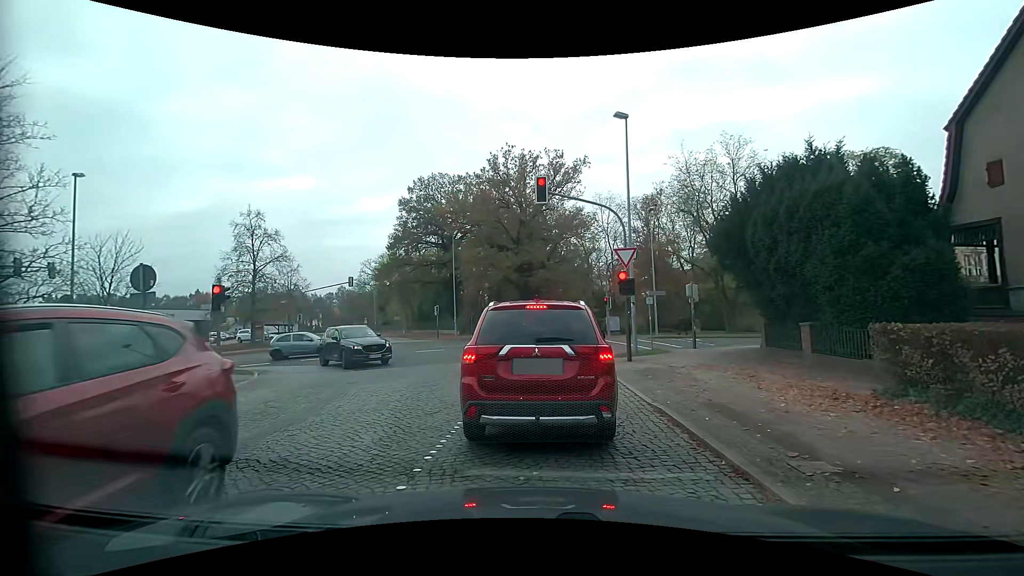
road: residential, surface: sett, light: Day
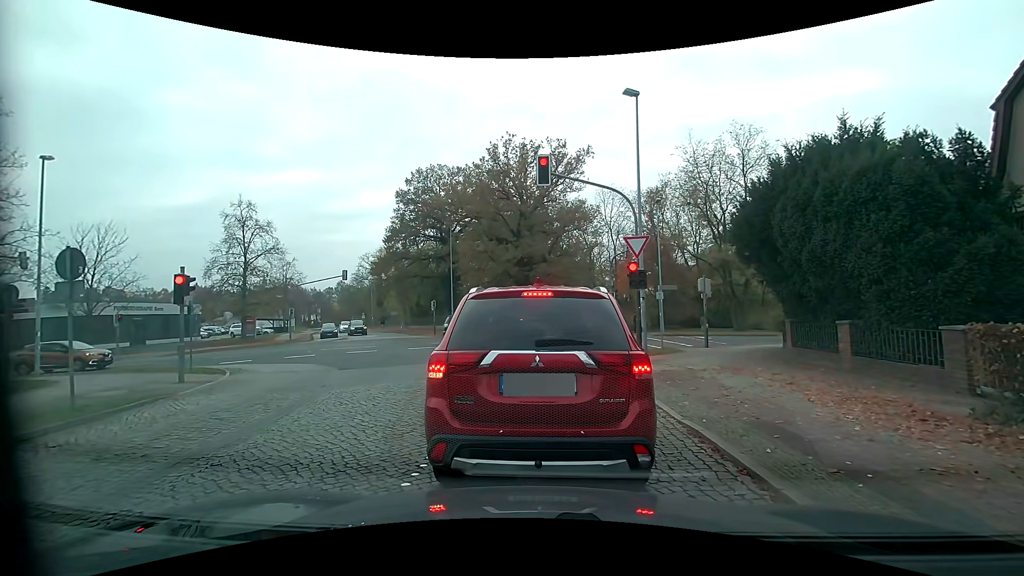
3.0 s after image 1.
(0.0, +1.7) m; 0°
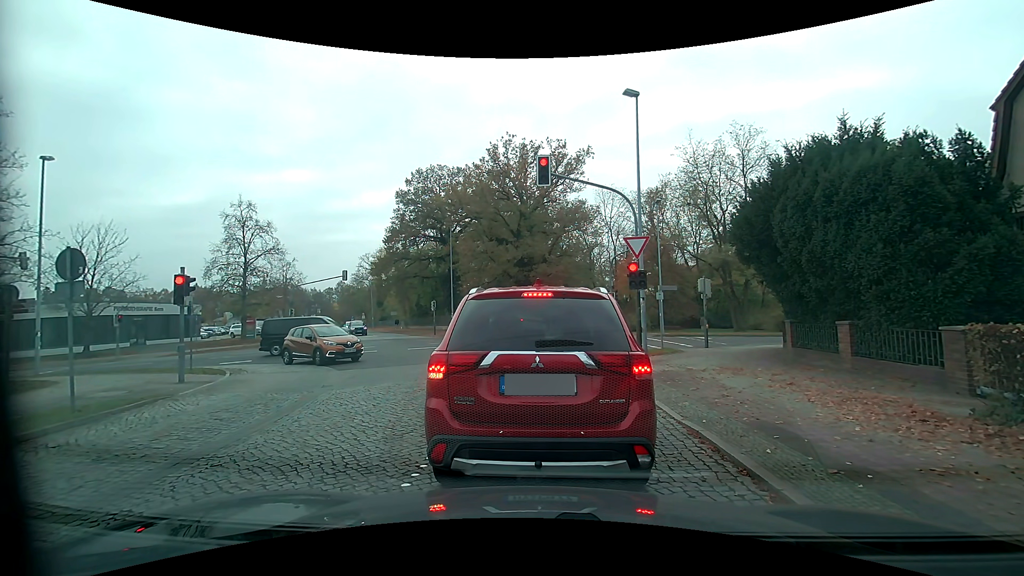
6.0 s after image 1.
(0.0, +0.1) m; 0°
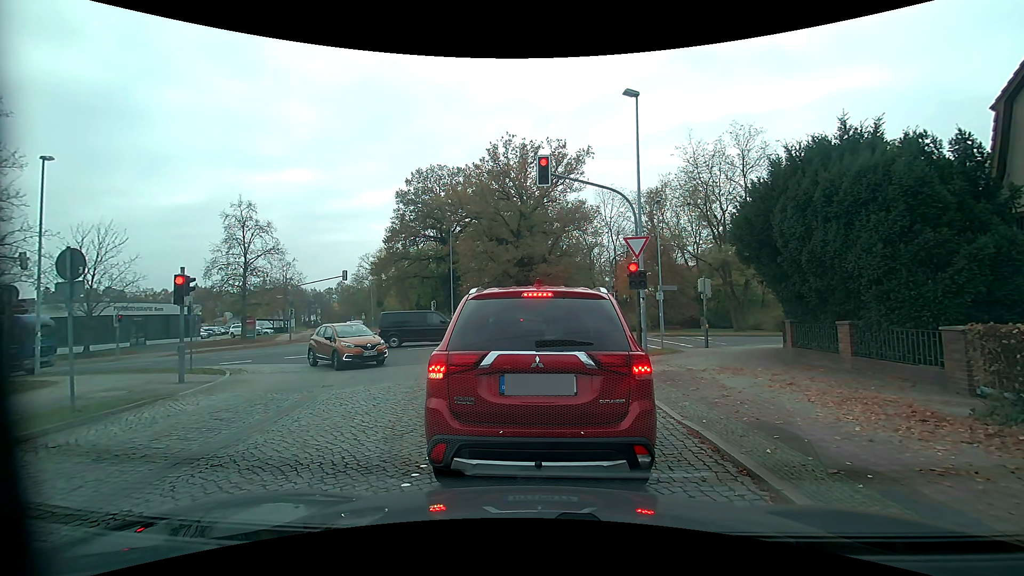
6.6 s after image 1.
(0.0, 0.0) m; 0°
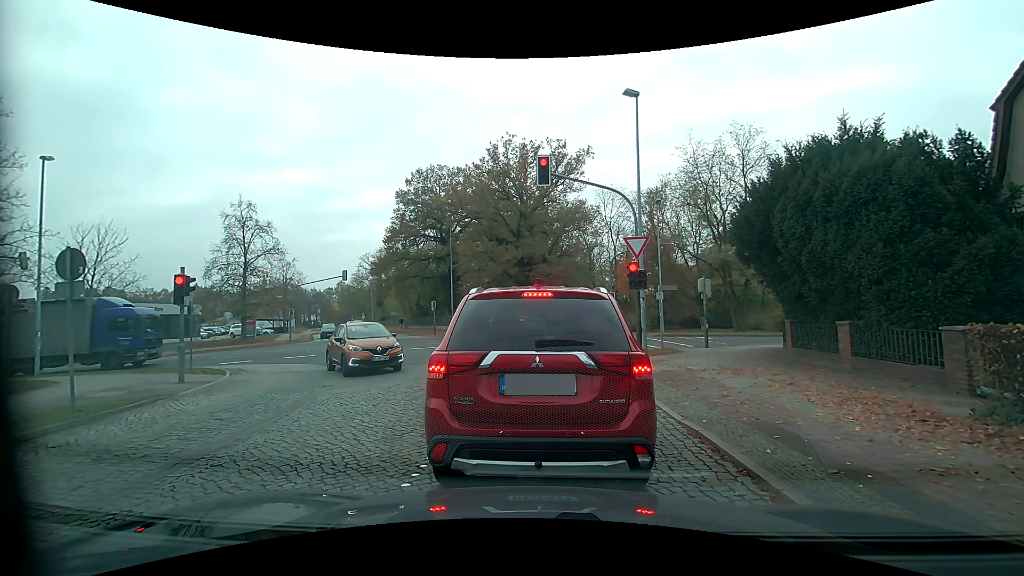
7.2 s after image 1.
(0.0, 0.0) m; 0°
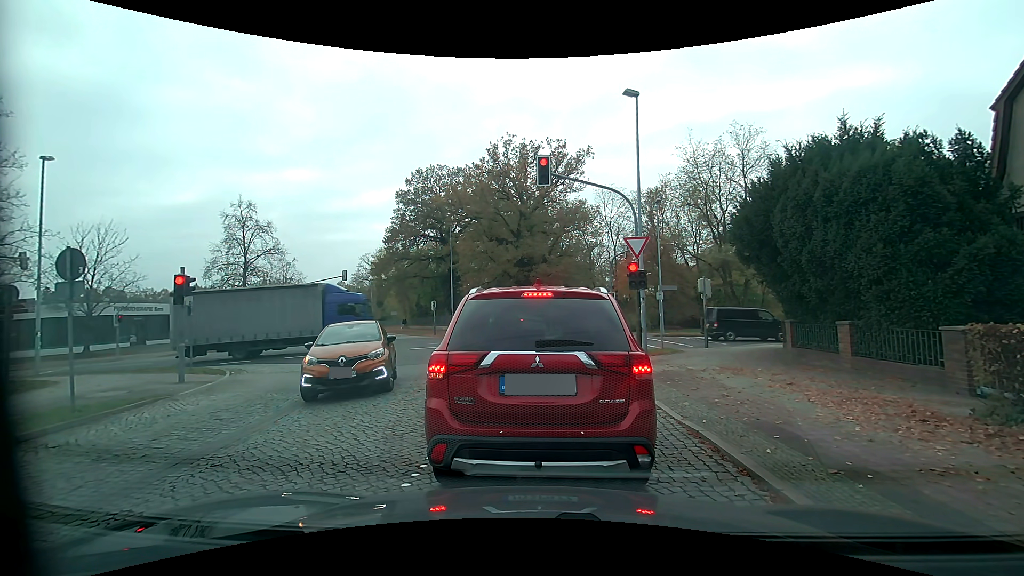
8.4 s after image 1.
(0.0, 0.0) m; 0°
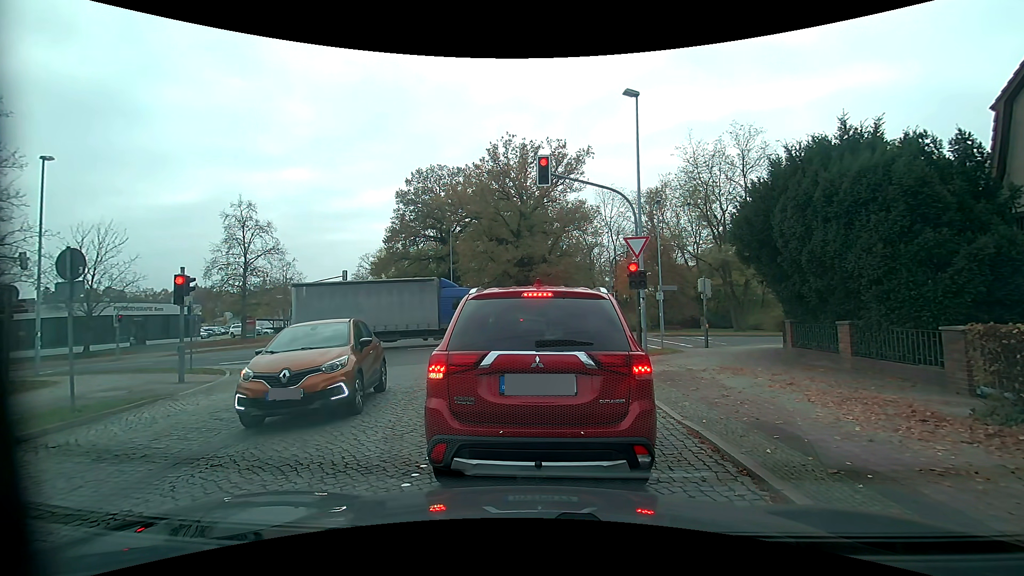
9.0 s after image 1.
(0.0, 0.0) m; 0°
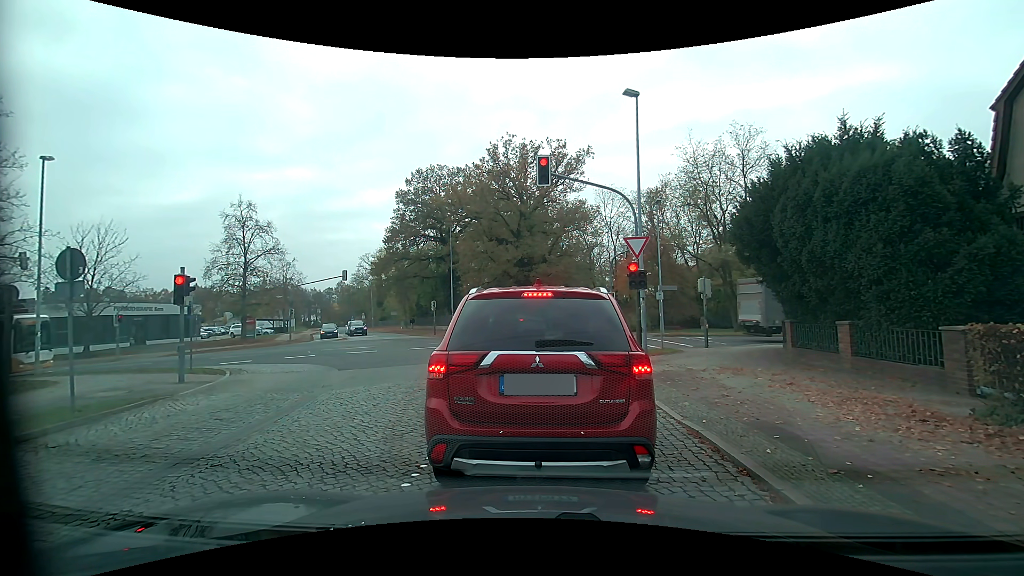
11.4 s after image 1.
(0.0, 0.0) m; 0°
